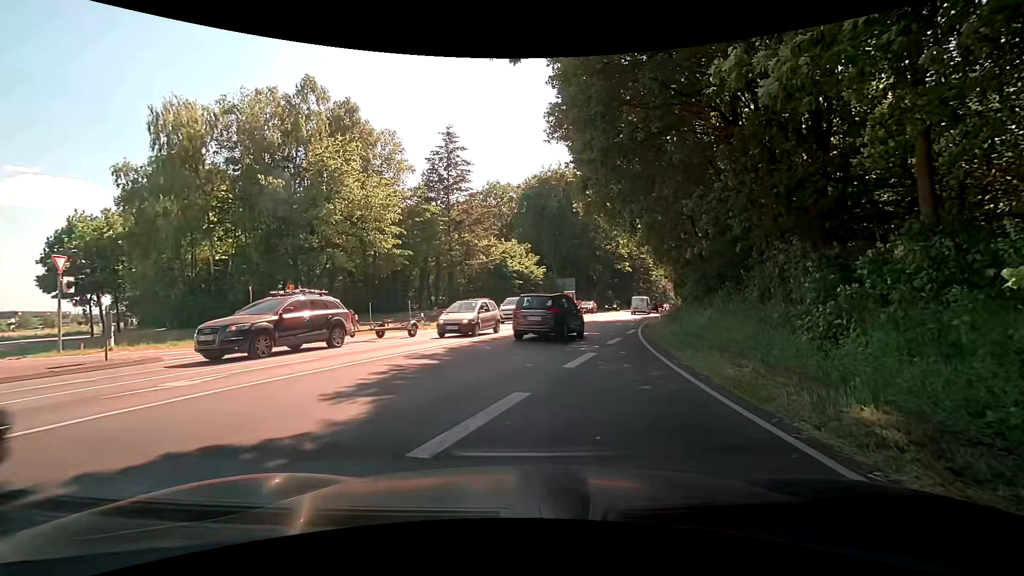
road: primary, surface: asphalt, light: Day
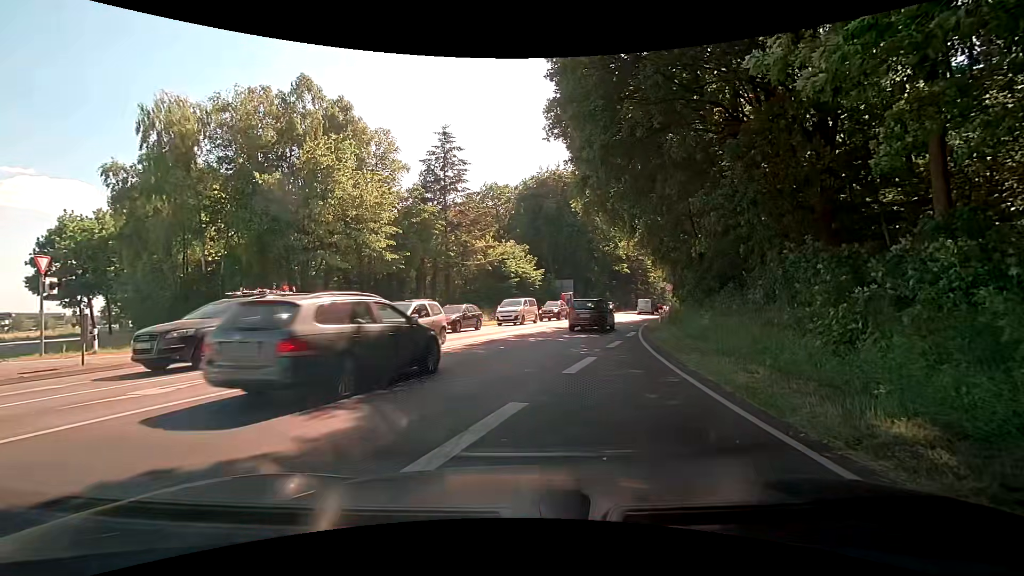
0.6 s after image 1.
(0.0, +0.6) m; 0°
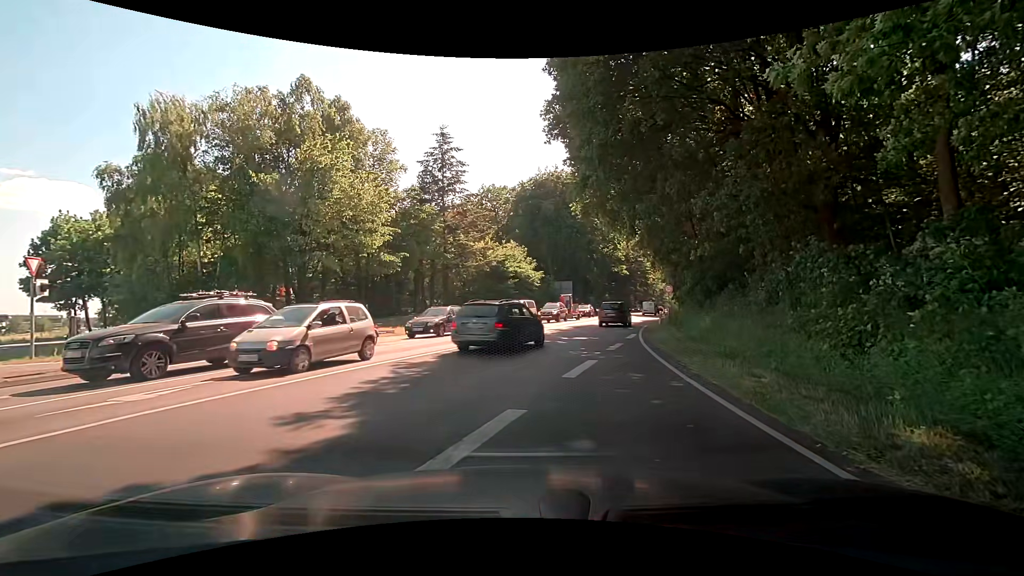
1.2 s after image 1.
(0.0, +0.3) m; 0°
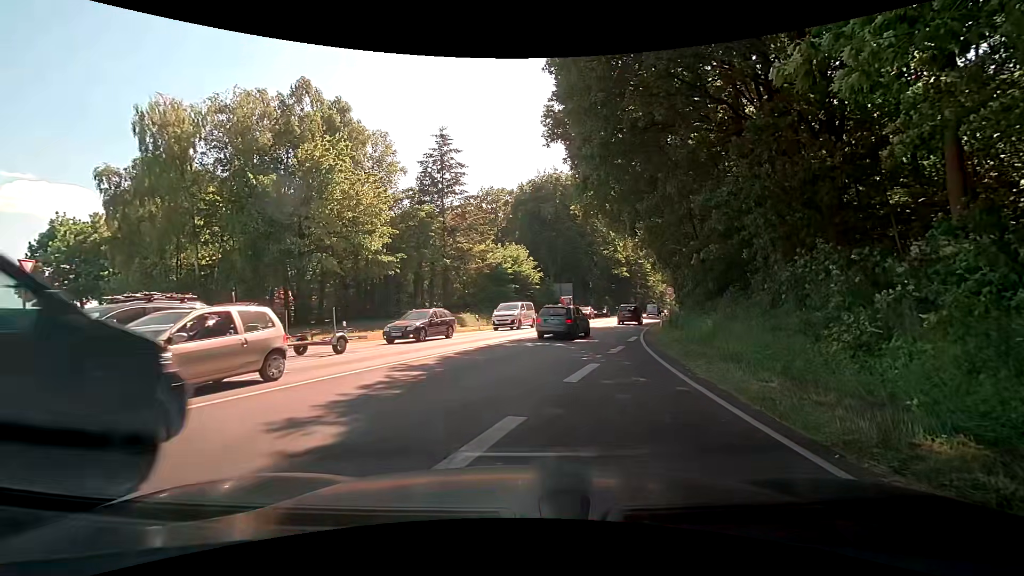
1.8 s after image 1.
(0.0, +0.3) m; 0°
